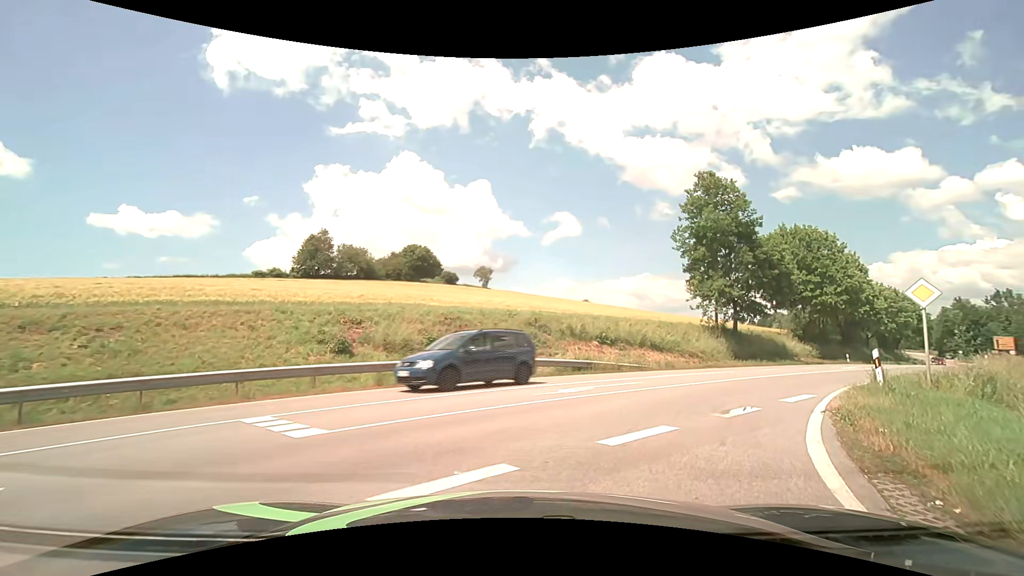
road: primary_link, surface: asphalt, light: Day
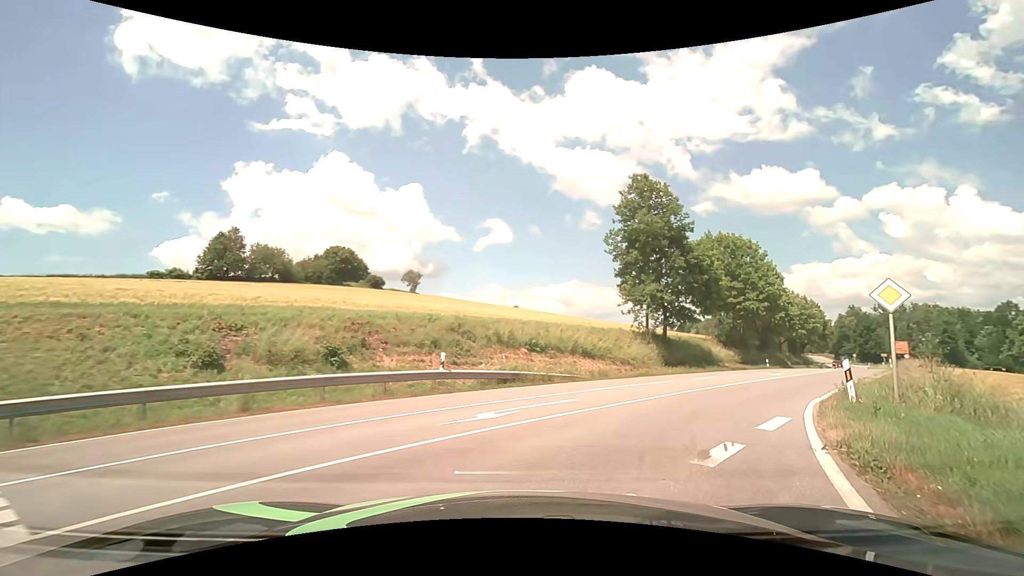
(+0.2, +3.0) m; +8°
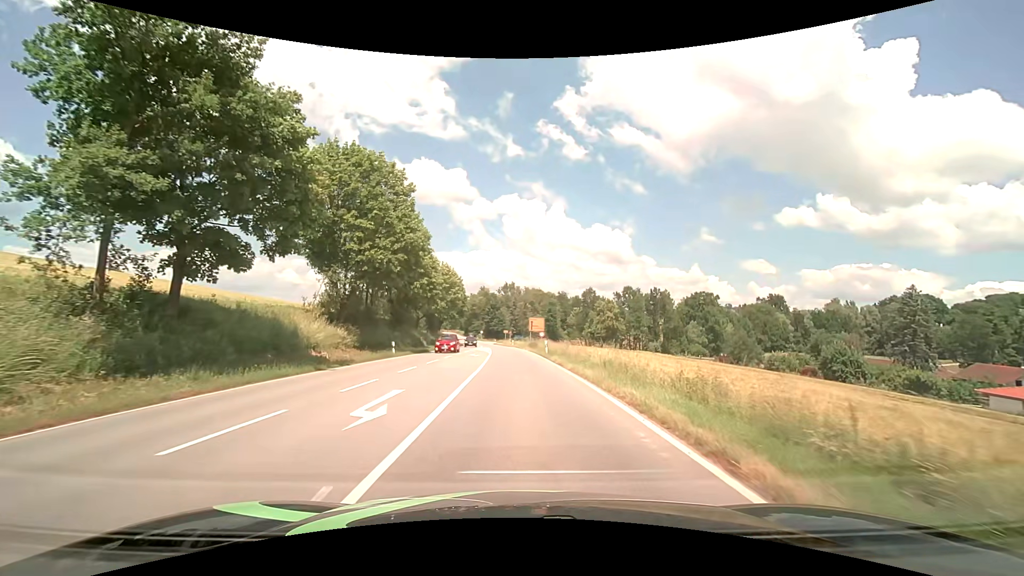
(+10.8, +22.3) m; +39°
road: secondary
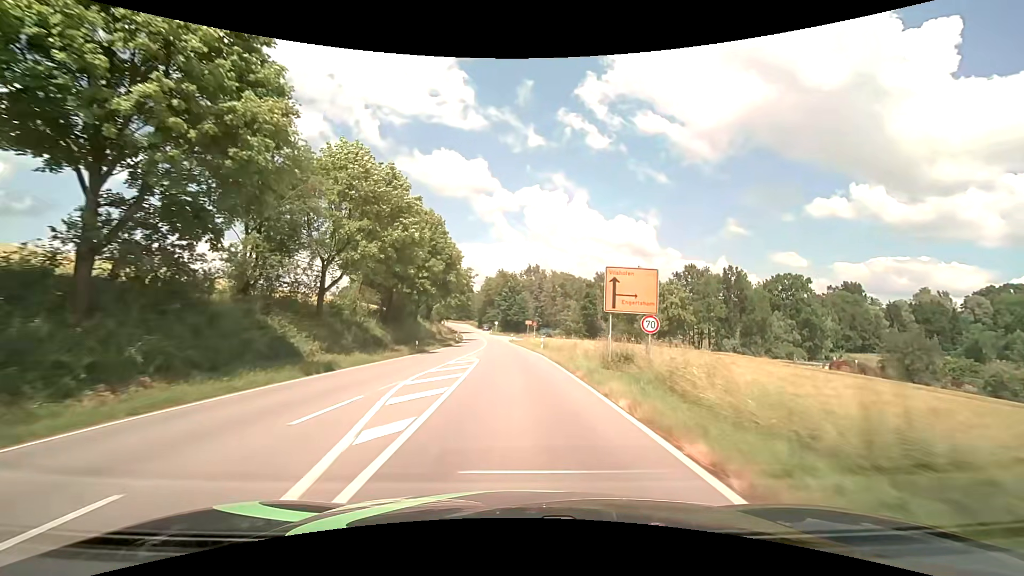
(-0.5, +41.6) m; -2°
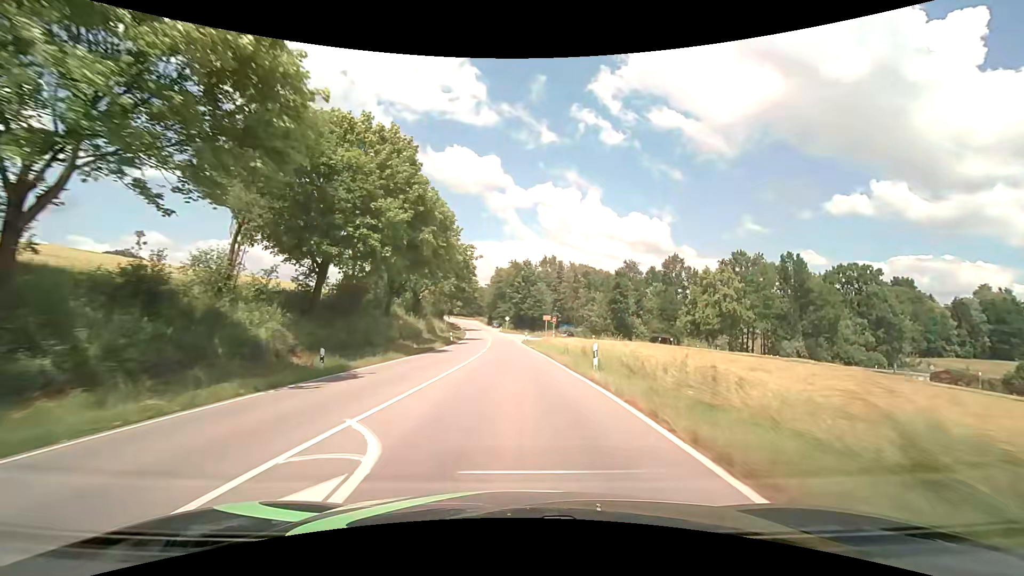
(-0.3, +19.9) m; -2°
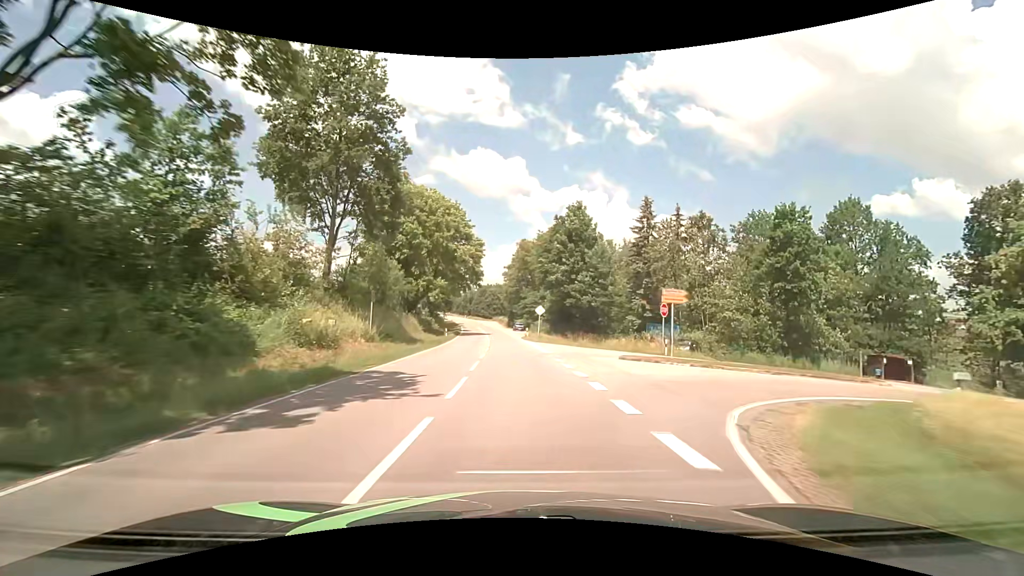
(-1.3, +53.1) m; -3°
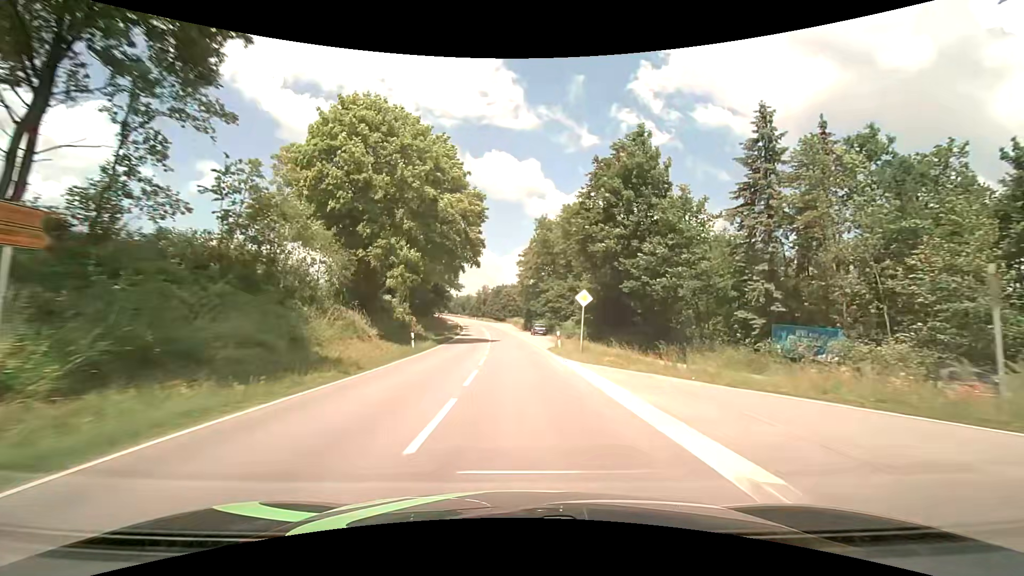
(-0.3, +22.3) m; -2°
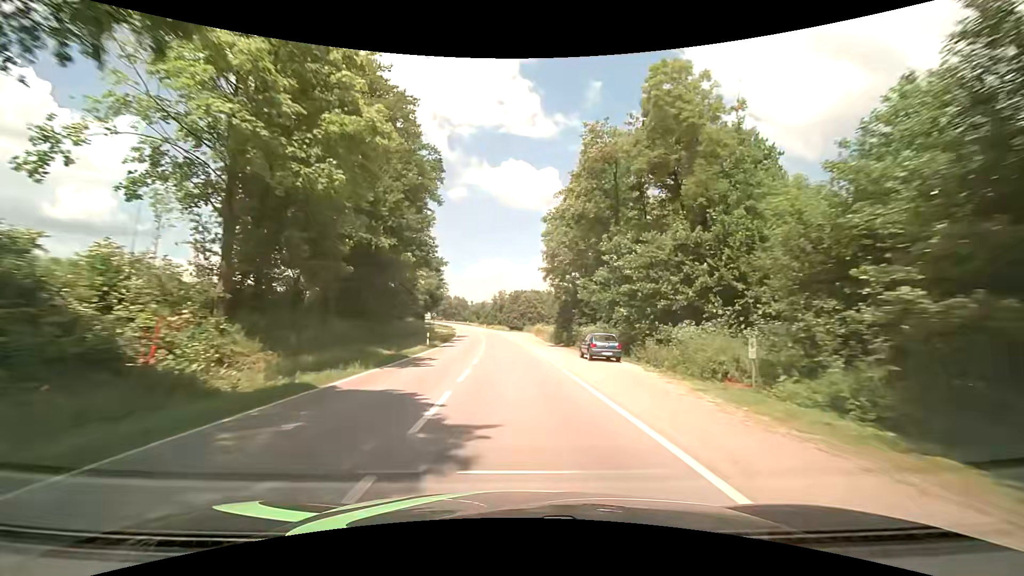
(-0.7, +35.2) m; -2°
(0, +10) (0, +20) (-1, +30) (-1, +40) (-2, +50) (-2, +60) (-3, +70) (-4, +80) (-6, +90) (-7, +100) m
